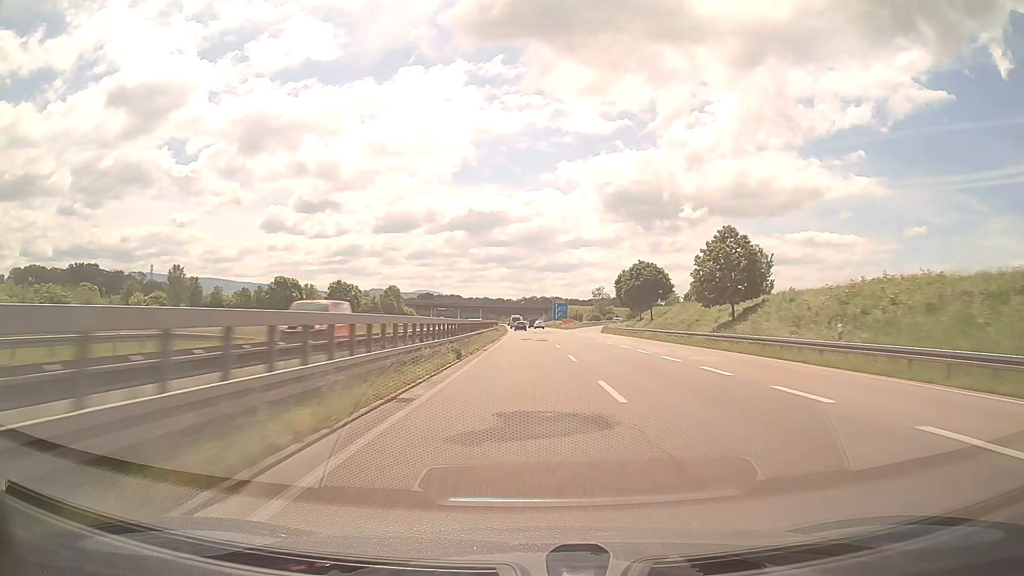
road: trunk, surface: asphalt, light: Day
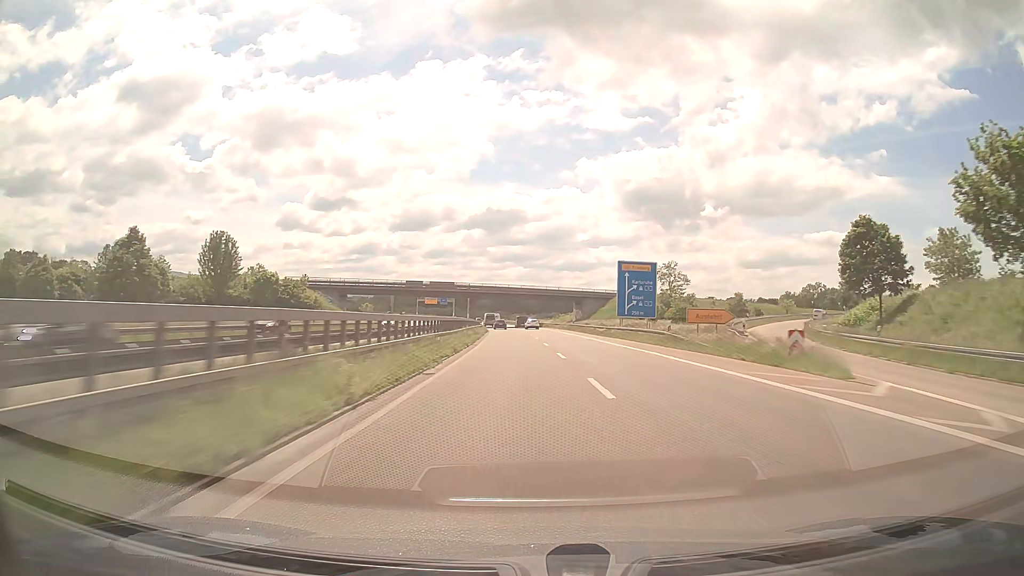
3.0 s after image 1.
(-0.9, +95.5) m; -1°
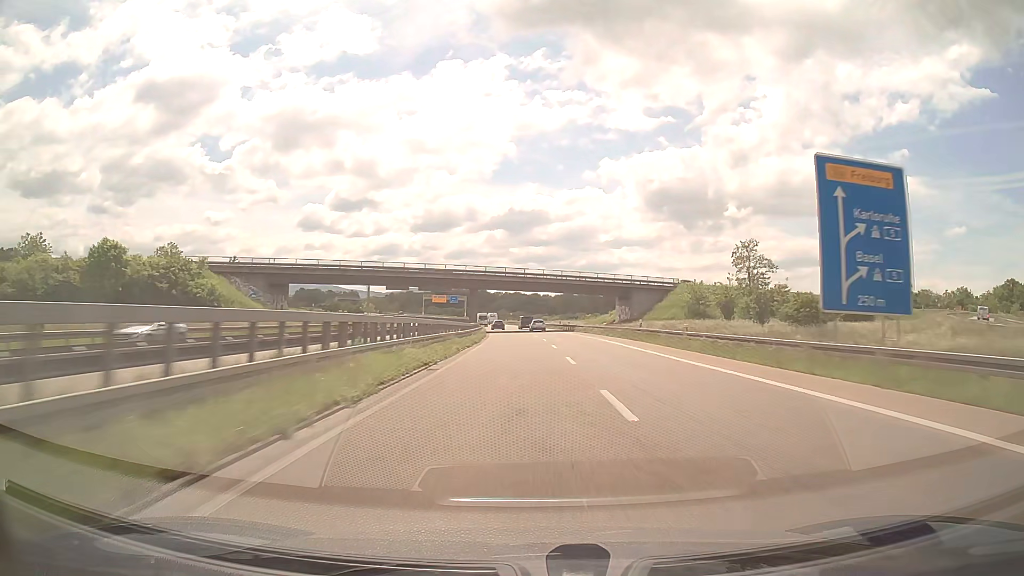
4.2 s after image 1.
(-0.6, +38.3) m; -2°
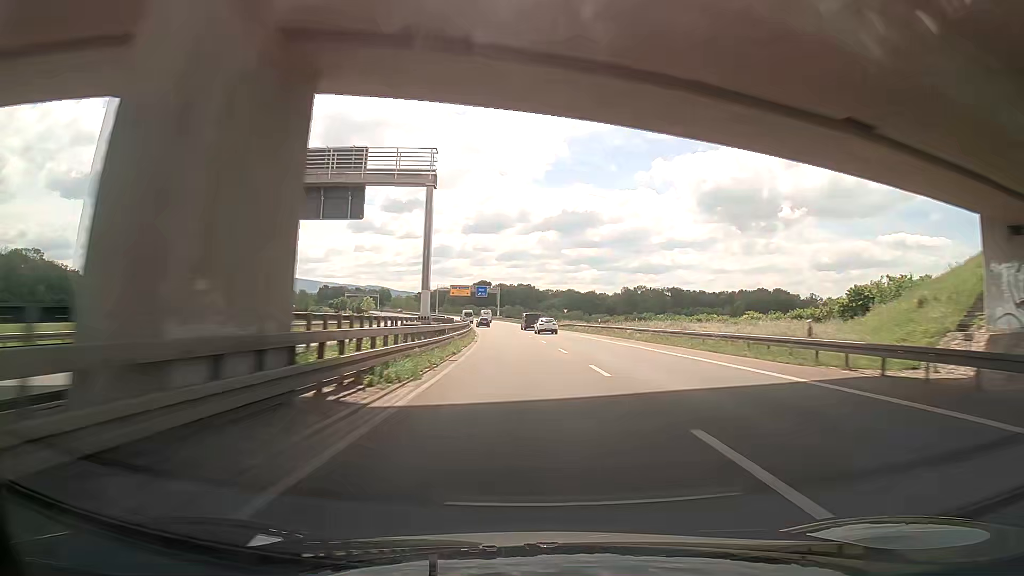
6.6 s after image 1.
(-2.7, +76.5) m; -4°
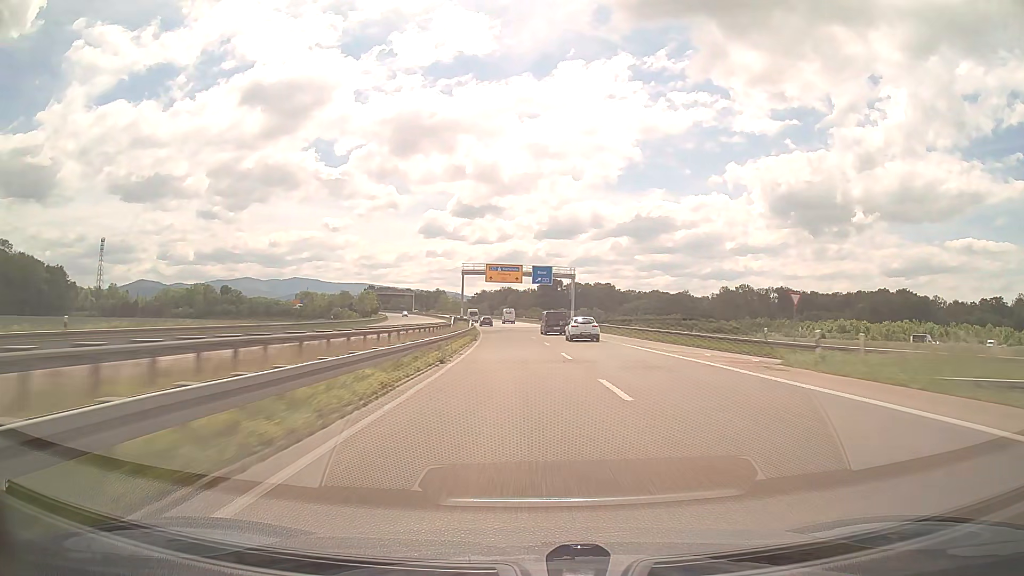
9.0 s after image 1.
(-4.0, +76.2) m; -6°
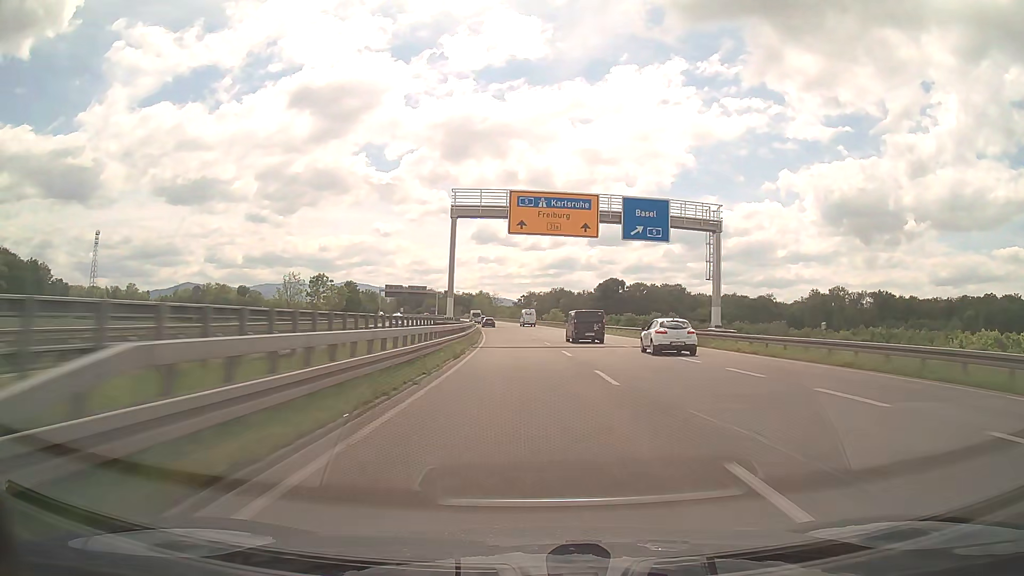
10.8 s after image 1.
(-2.2, +57.0) m; -4°
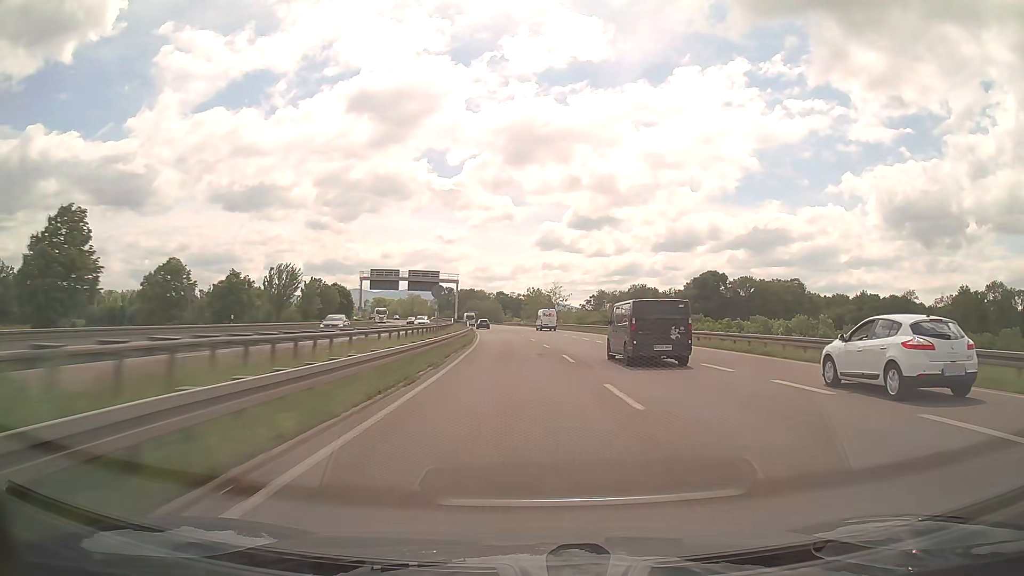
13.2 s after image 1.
(-3.2, +75.8) m; -5°
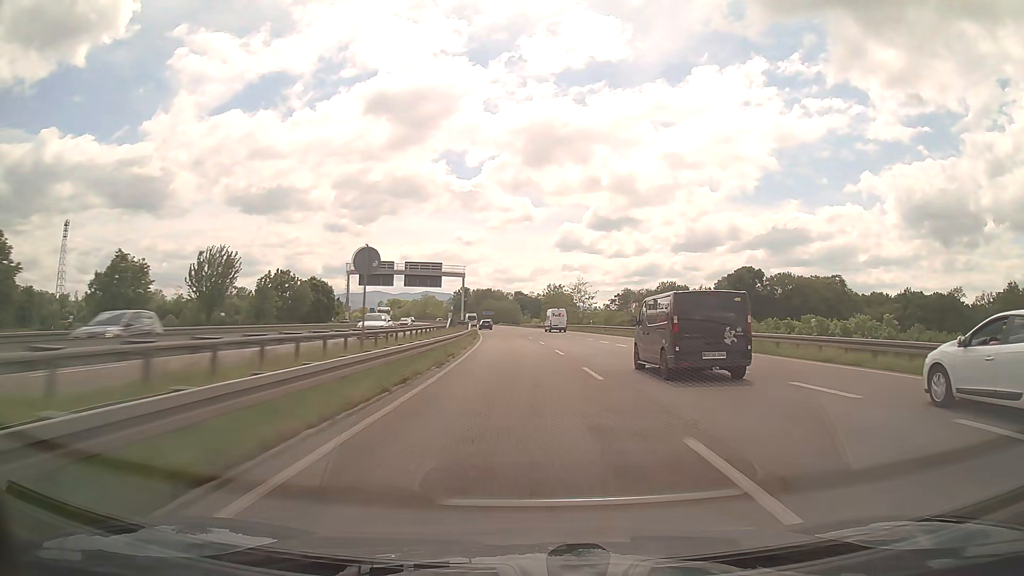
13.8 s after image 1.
(-0.3, +18.9) m; -2°
(0, +10) (0, +20) (-1, +30) (-1, +40) (-2, +50) (-3, +60) (-3, +70) (-4, +80) (-6, +90) (-7, +100) m
